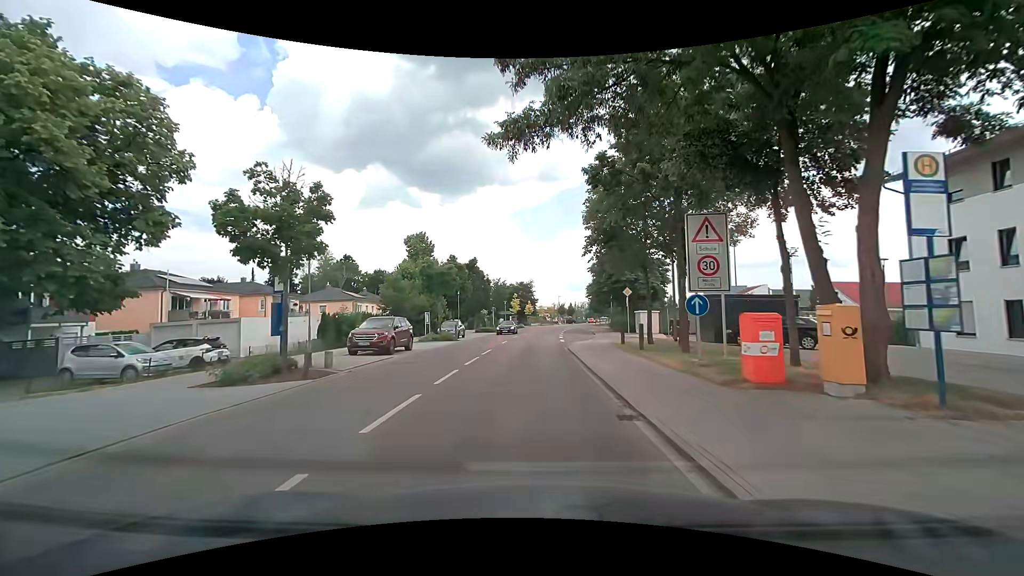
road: tertiary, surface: asphalt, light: Day
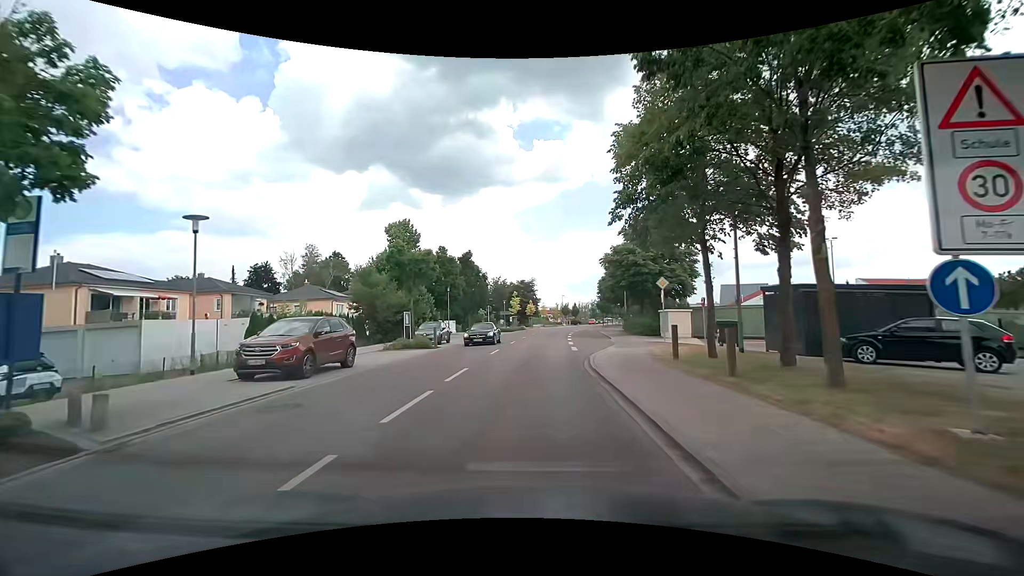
(0.0, +8.4) m; 0°
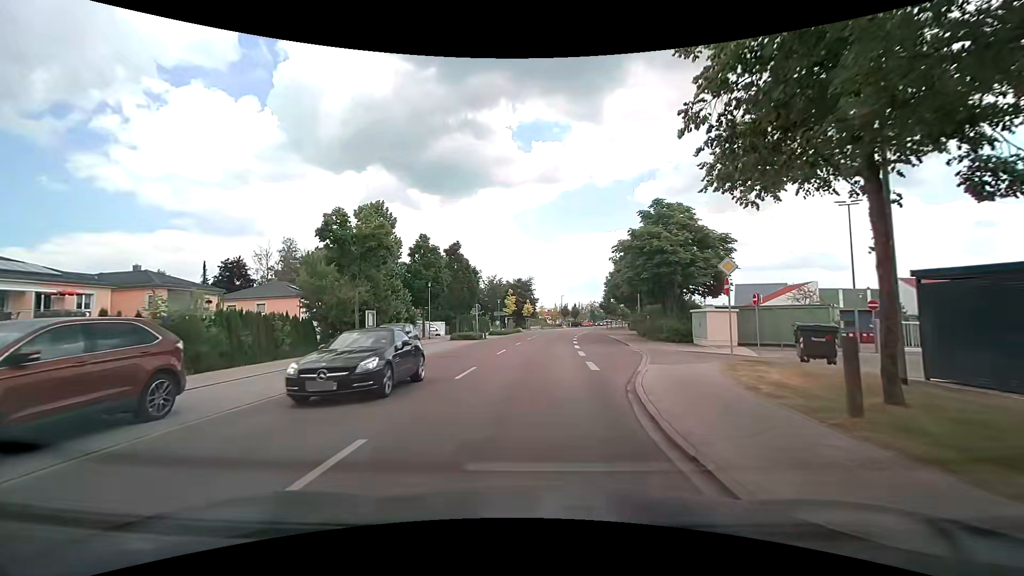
(-0.1, +8.4) m; 0°
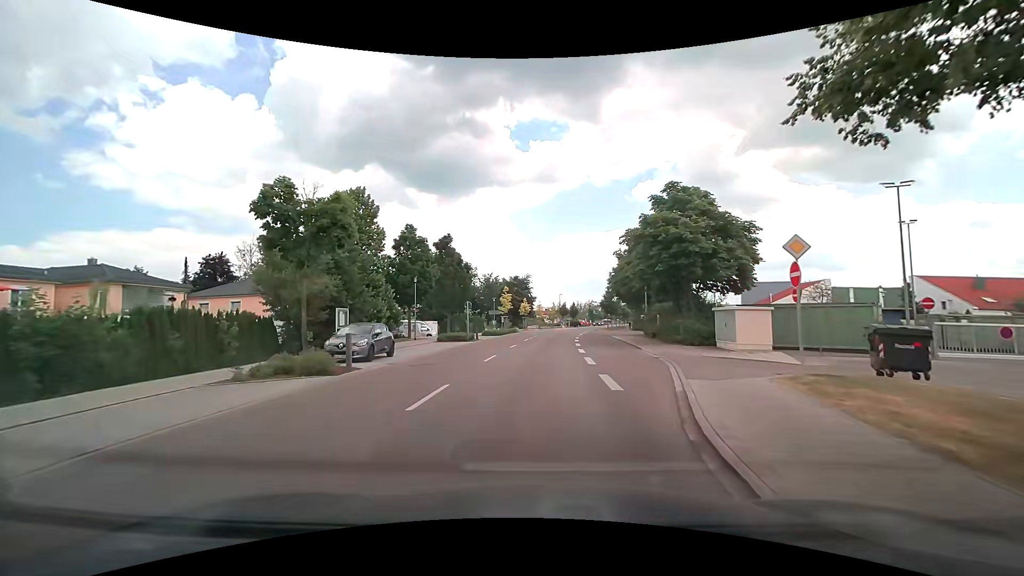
(0.0, +4.2) m; 0°
(0, +10) (+1, +20) (+1, +30) (+2, +40) (+3, +50) (+4, +60) (+6, +70) (+8, +80) (+10, +89) (+12, +99) m
